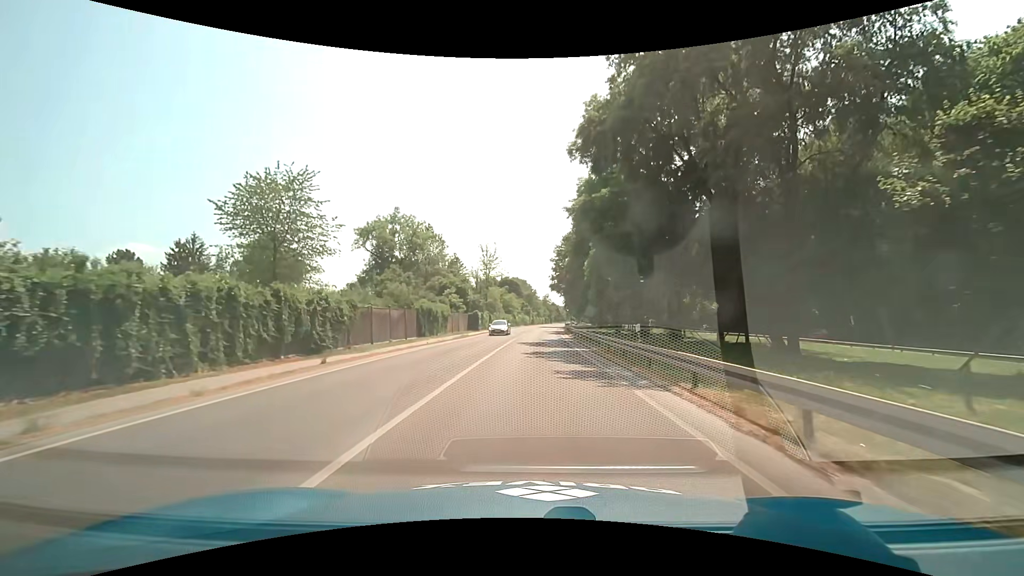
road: secondary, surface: asphalt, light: Day
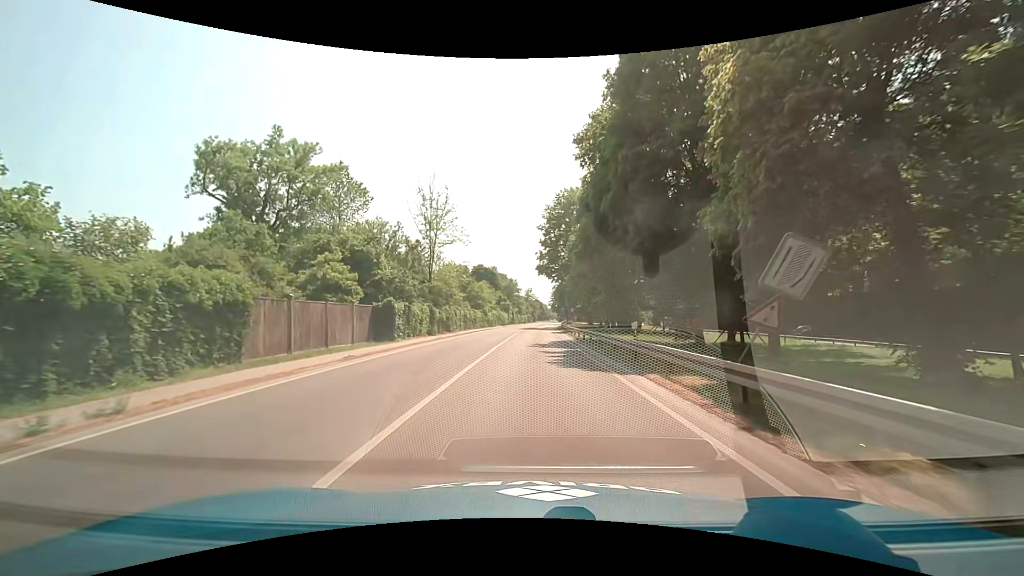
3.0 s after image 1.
(+0.6, +38.3) m; +2°
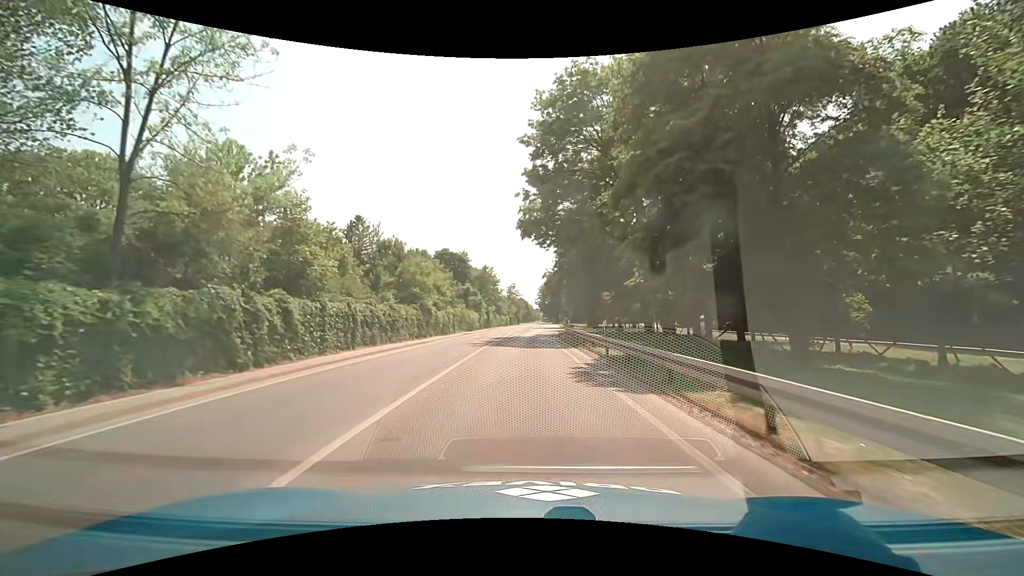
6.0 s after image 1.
(+0.7, +38.1) m; +3°
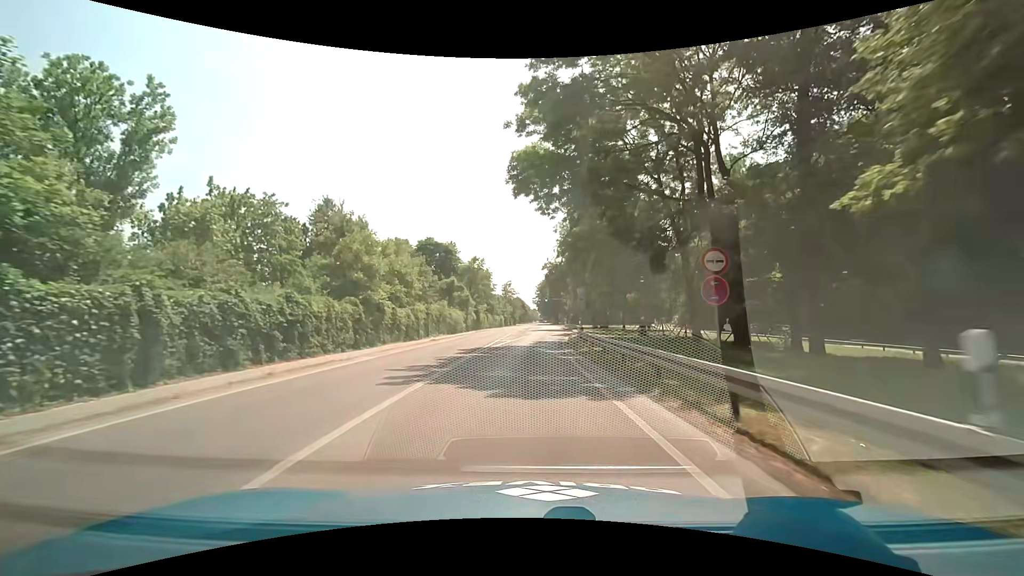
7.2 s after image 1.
(-0.2, +15.2) m; -1°
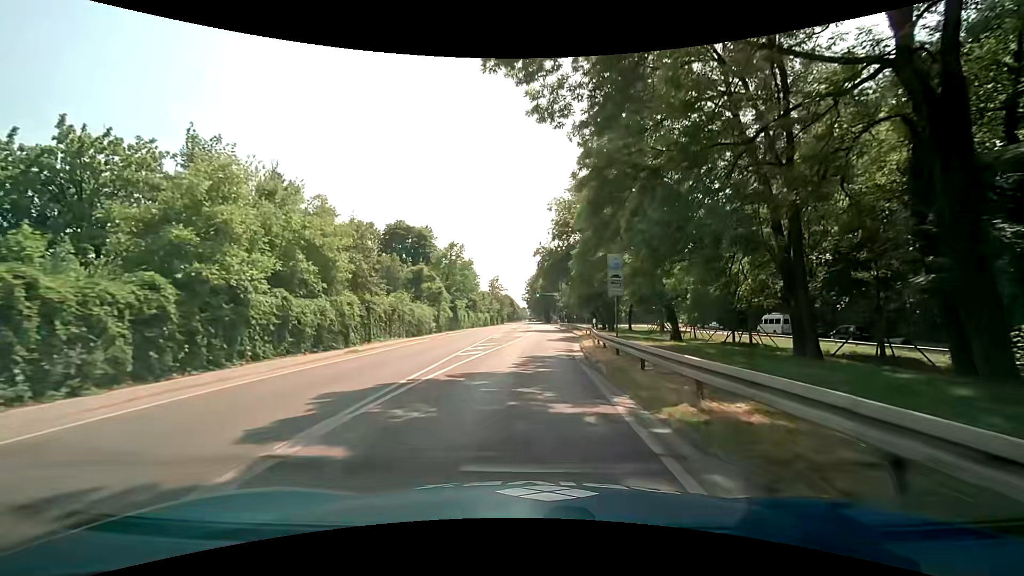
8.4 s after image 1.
(+0.2, +15.3) m; +1°
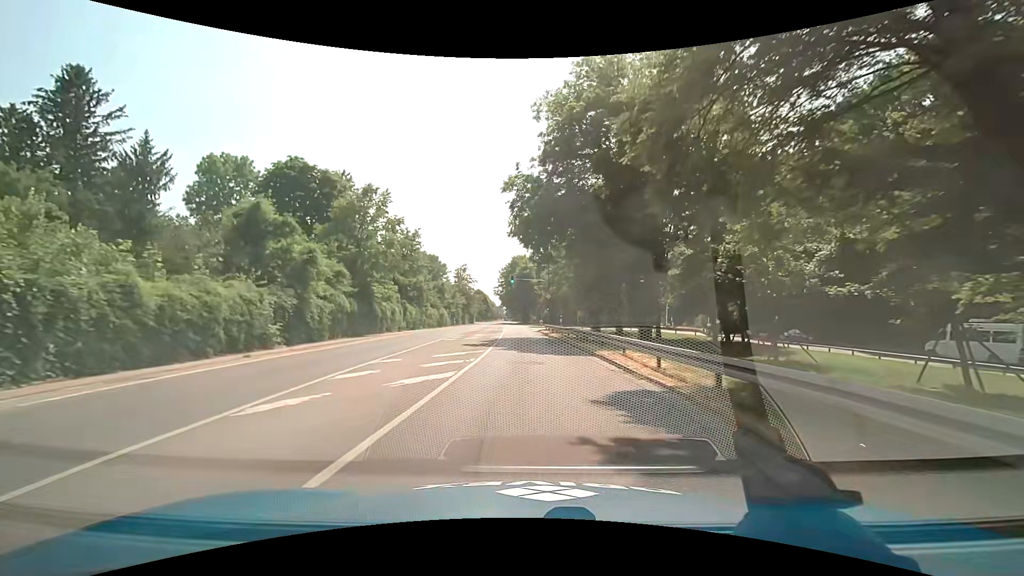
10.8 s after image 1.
(+0.9, +30.5) m; +3°
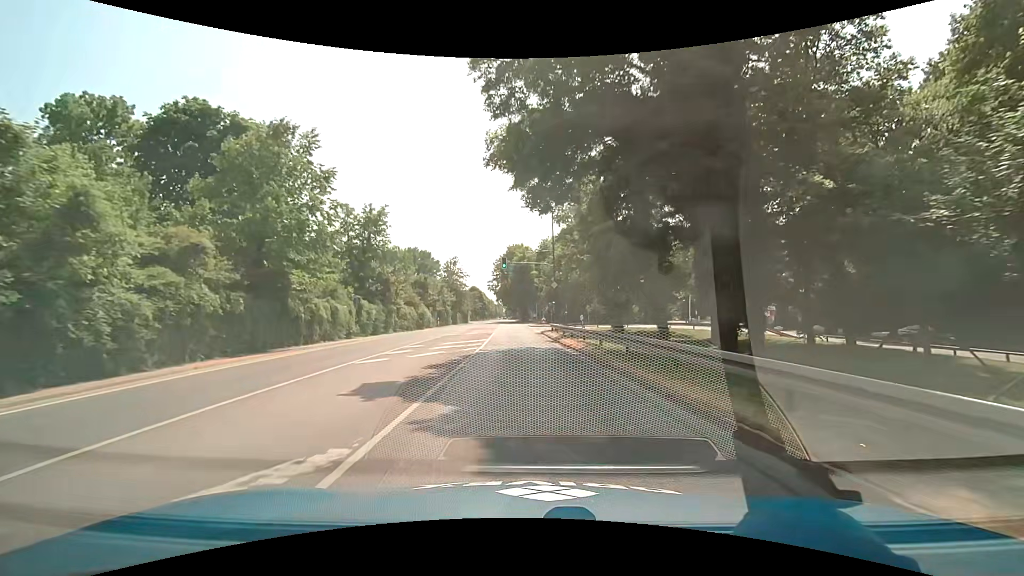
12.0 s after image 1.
(0.0, +15.2) m; +1°
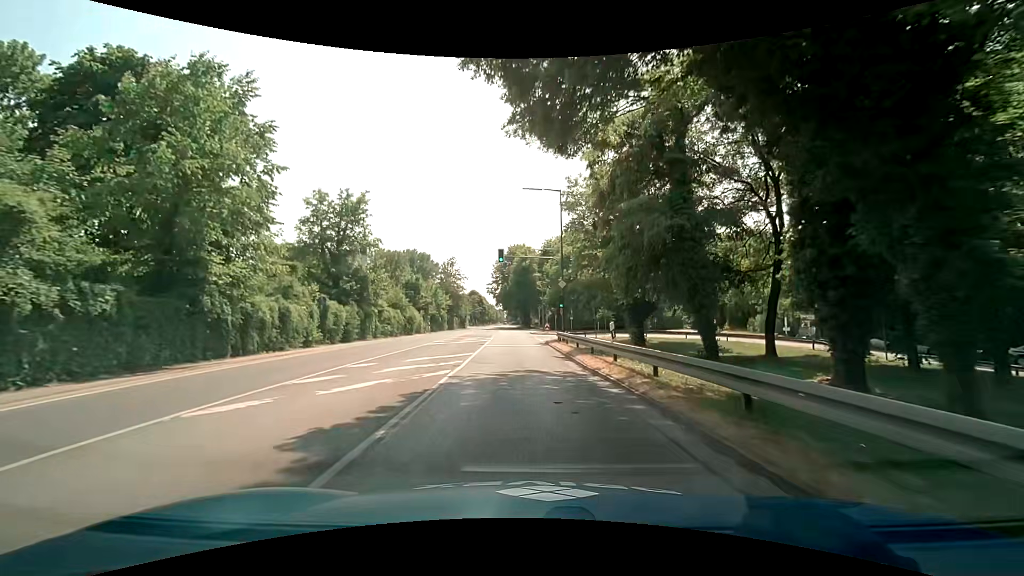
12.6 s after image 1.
(-0.2, +7.6) m; -1°
(0, +10) (0, +20) (0, +30) (-1, +40) (-1, +50) (-1, +60) (-2, +70) (-2, +80) (-3, +90) (-3, +100) m
